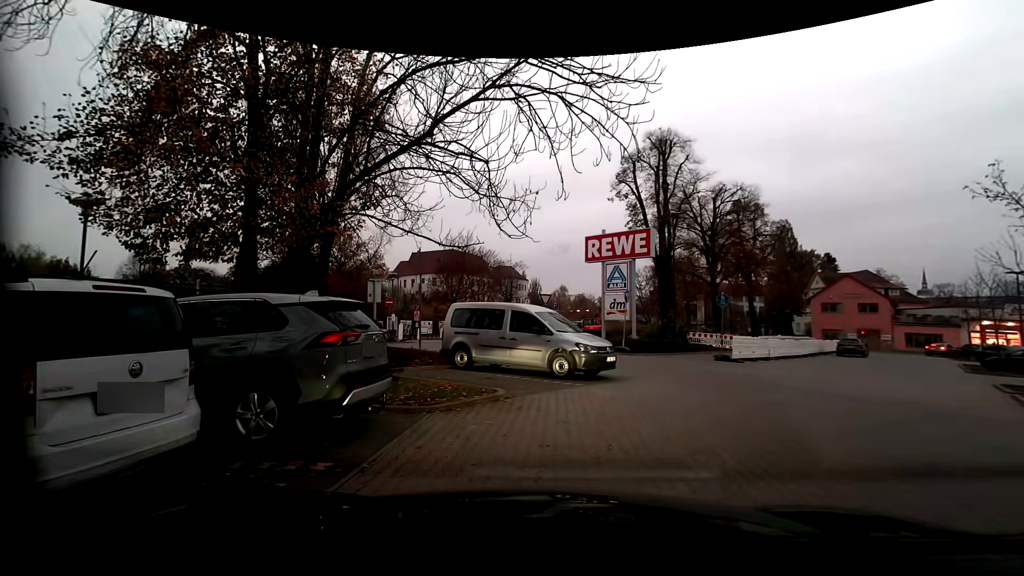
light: Sunrise
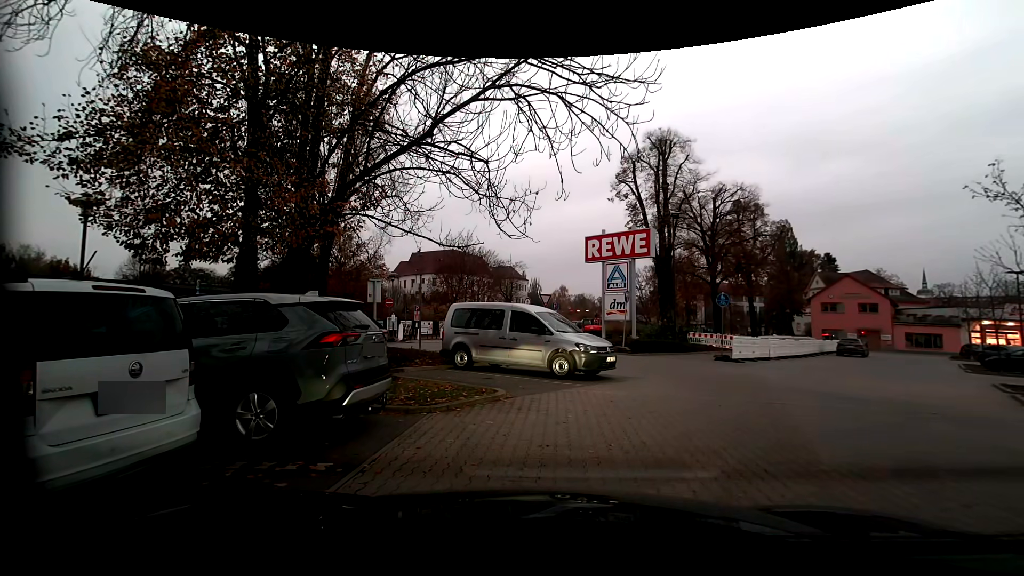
(0.0, +0.1) m; 0°
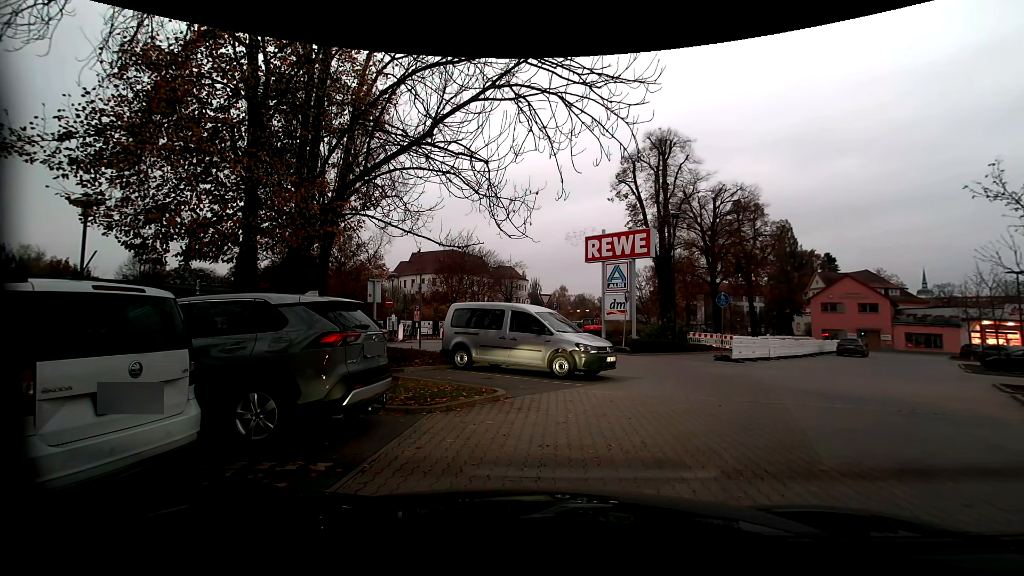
(0.0, 0.0) m; 0°
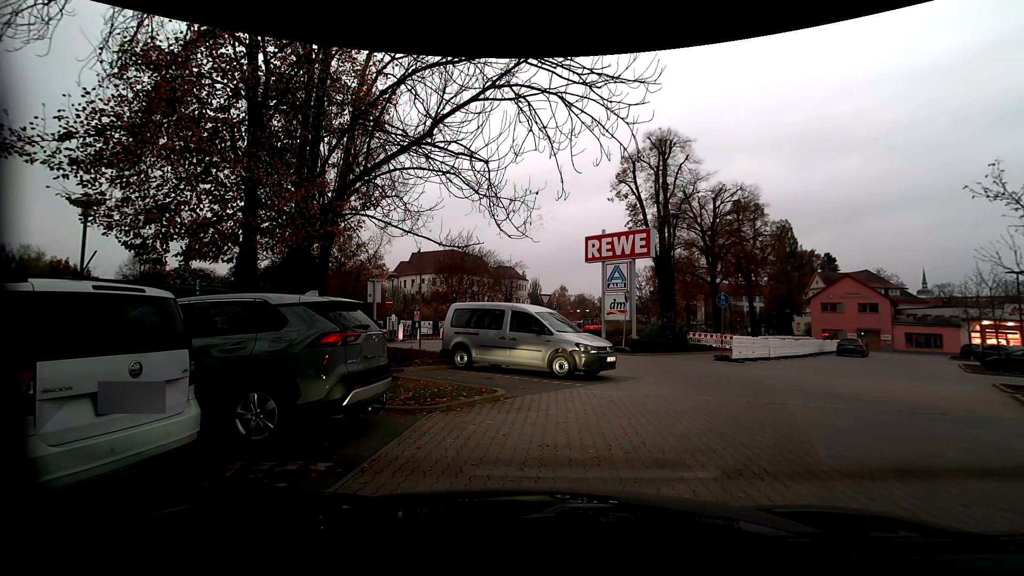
(0.0, 0.0) m; 0°
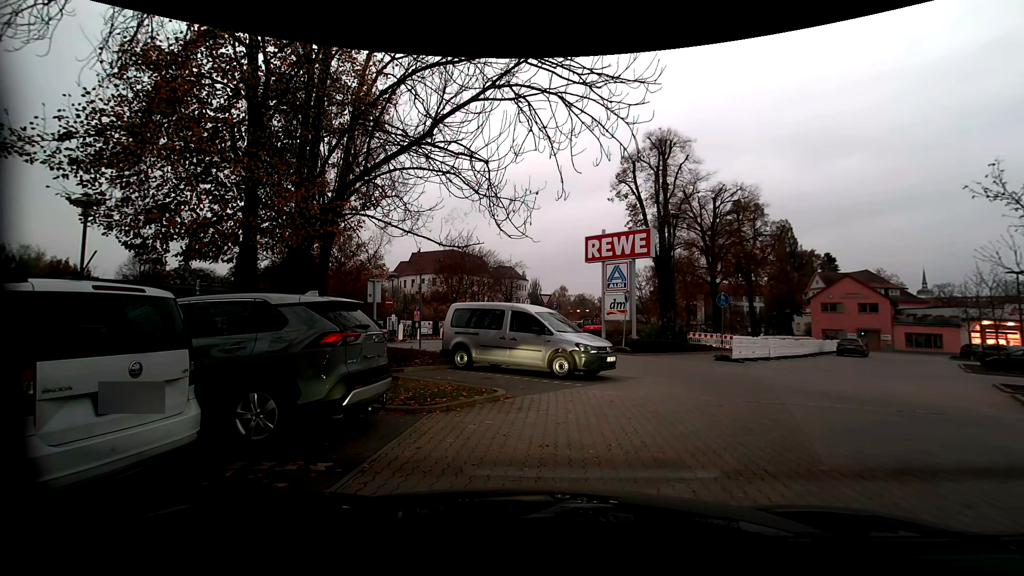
(0.0, 0.0) m; 0°
